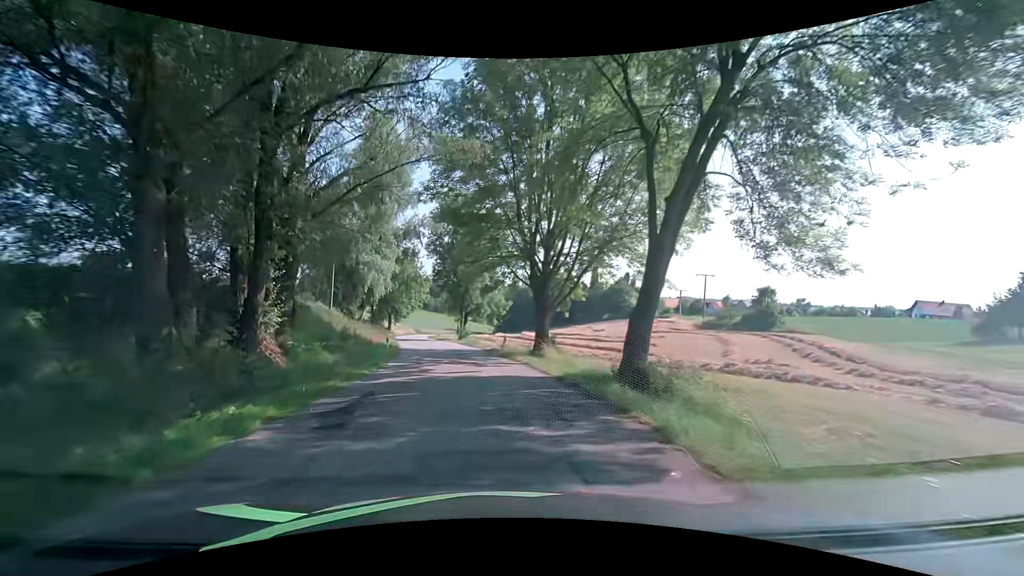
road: tertiary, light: Day
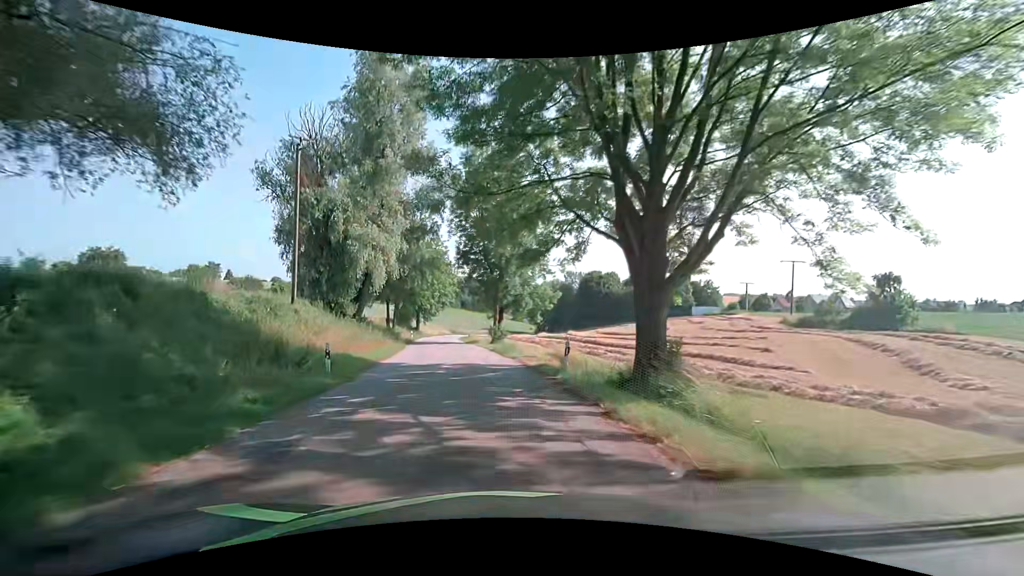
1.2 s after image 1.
(-0.5, +15.0) m; -5°
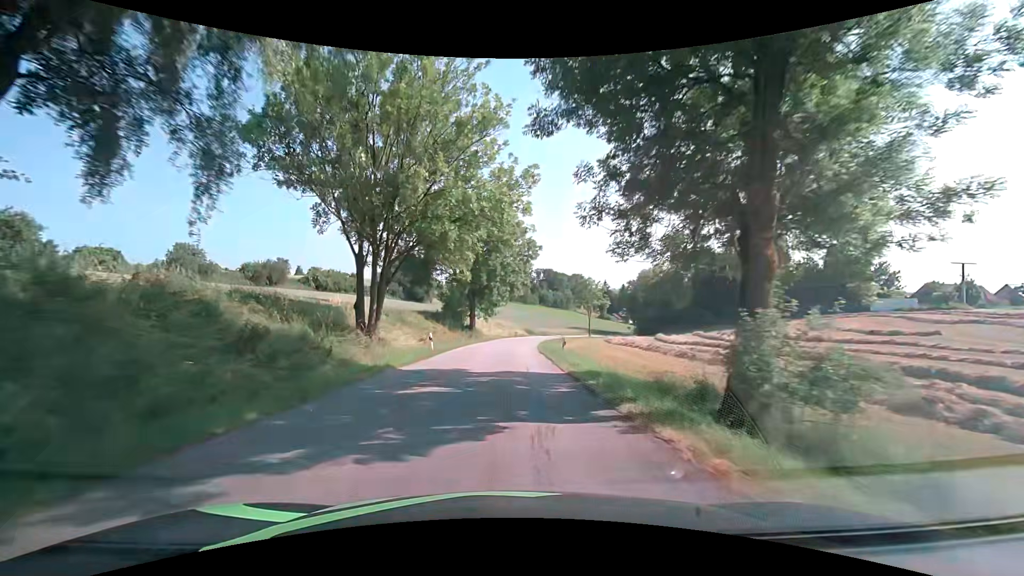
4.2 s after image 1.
(-3.5, +37.4) m; -9°
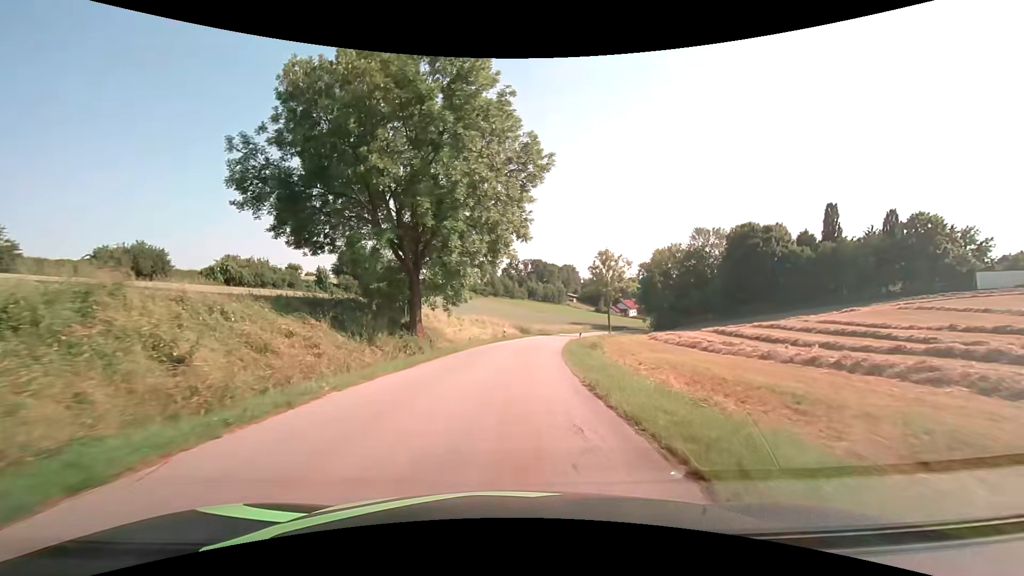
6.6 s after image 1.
(+0.3, +30.3) m; +2°
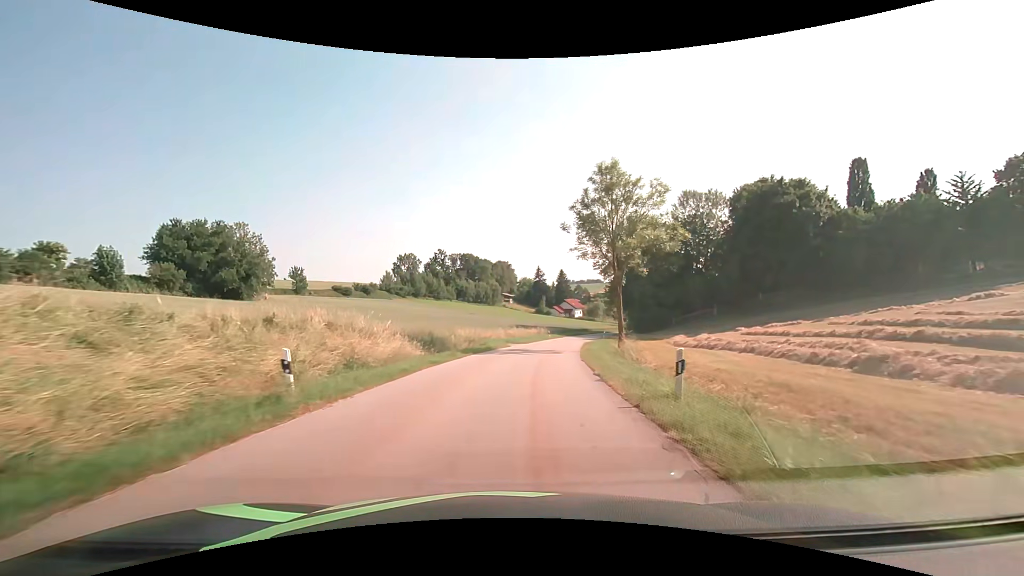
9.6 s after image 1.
(+2.1, +37.9) m; +8°
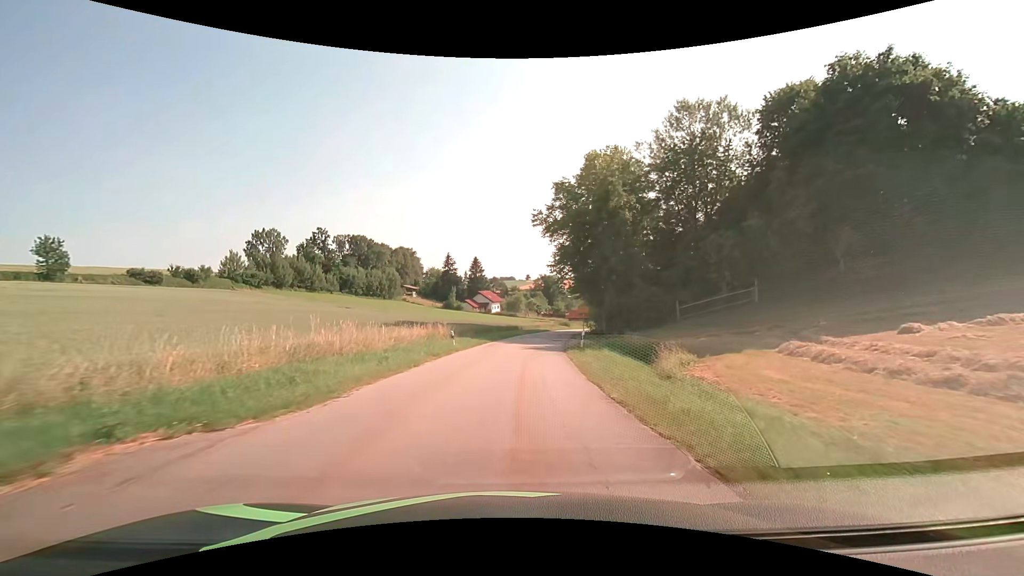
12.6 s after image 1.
(+3.3, +37.8) m; +11°
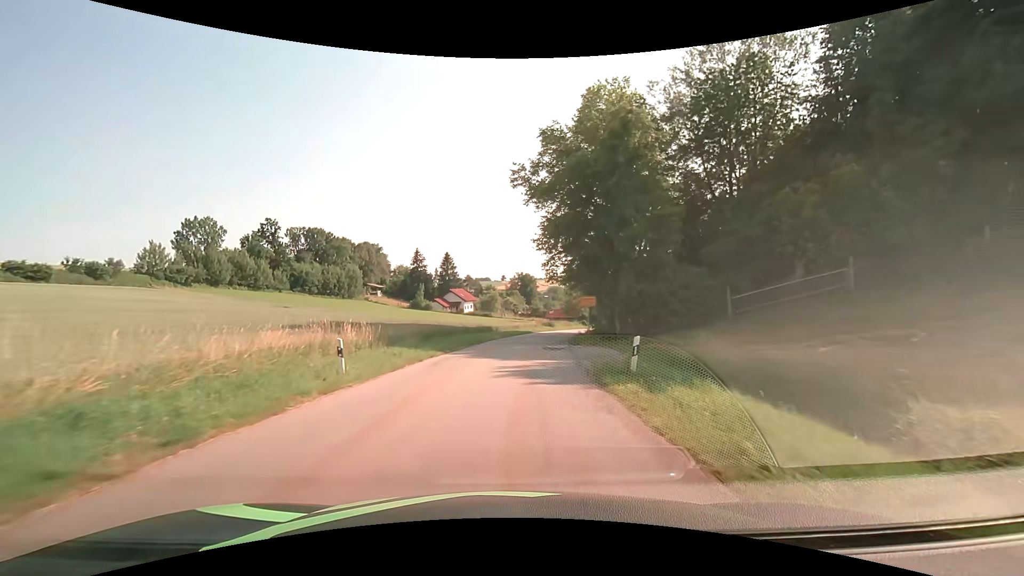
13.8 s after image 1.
(+0.2, +15.3) m; +2°
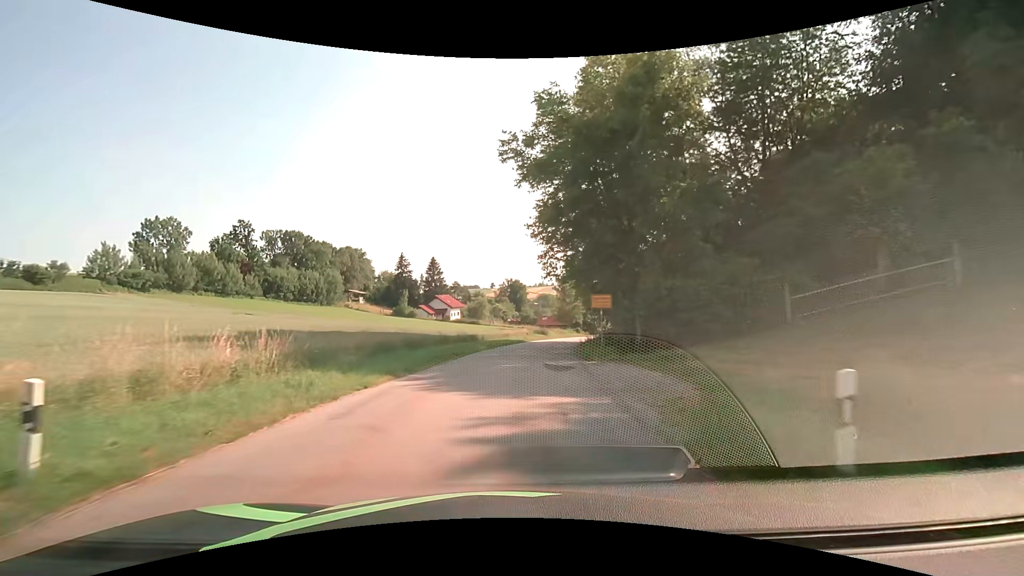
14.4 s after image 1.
(+0.1, +7.7) m; +1°
(0, +10) (+1, +20) (+2, +30) (+3, +40) (+4, +50) (+6, +60) (+8, +69) (+10, +79) (+13, +89) (+16, +98) m
